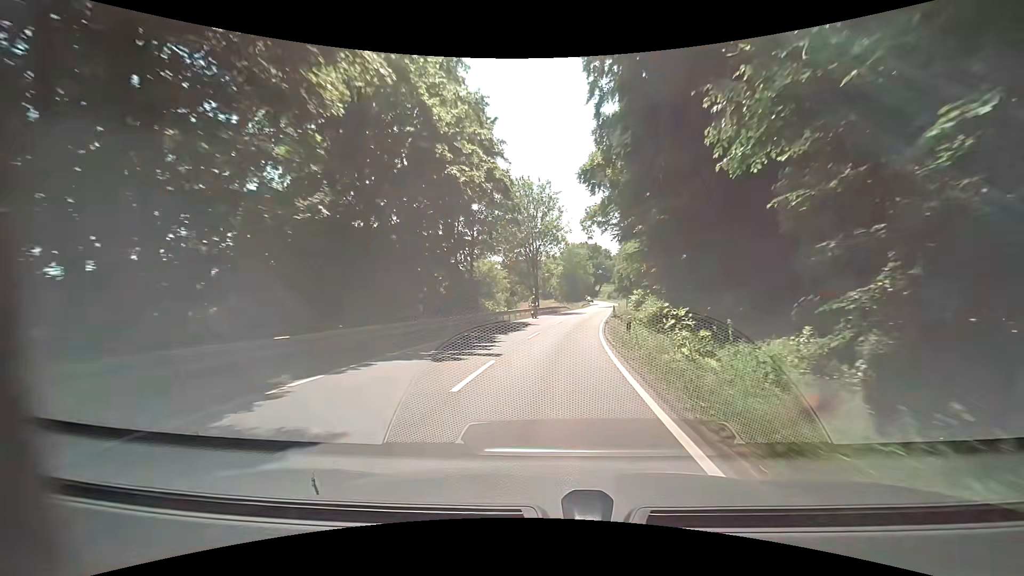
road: secondary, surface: asphalt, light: Day
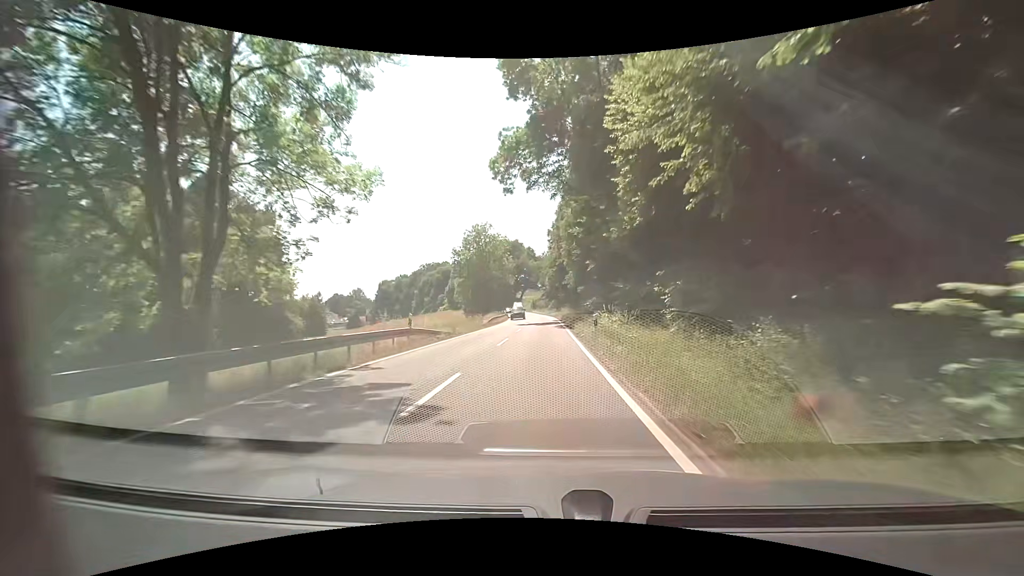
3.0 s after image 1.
(+4.5, +49.1) m; +9°
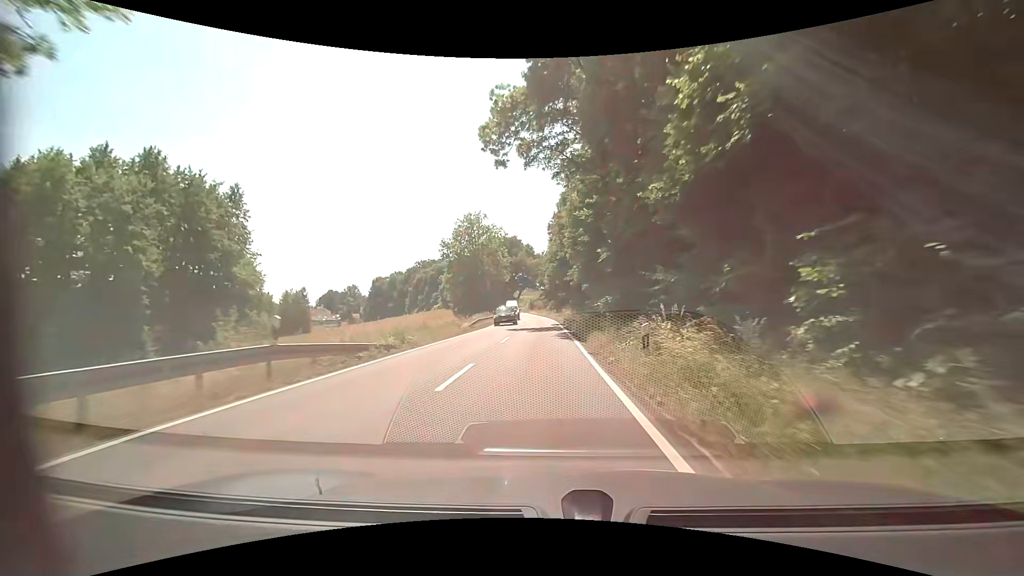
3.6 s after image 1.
(0.0, +10.0) m; 0°
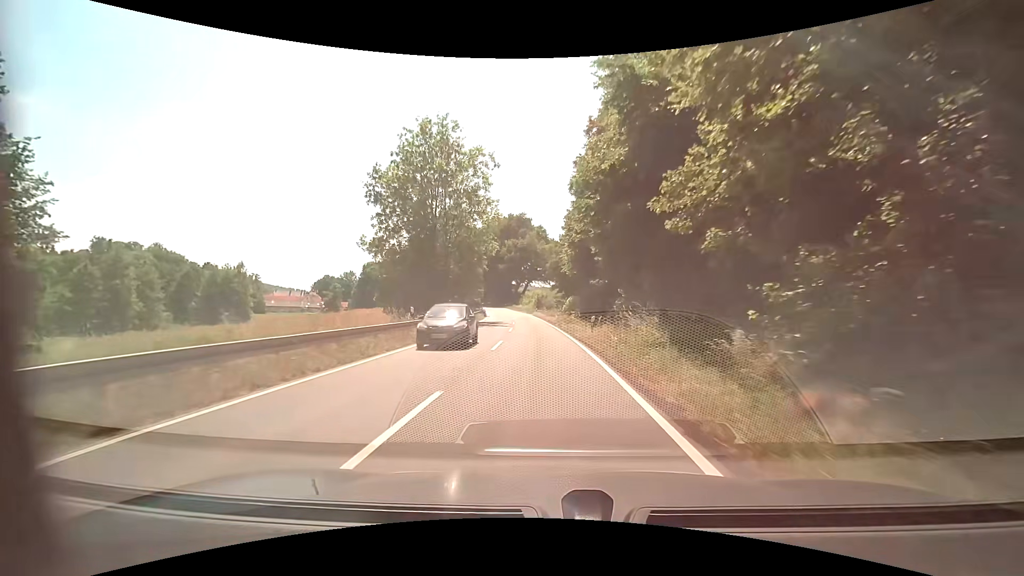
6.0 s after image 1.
(-0.6, +40.4) m; -2°
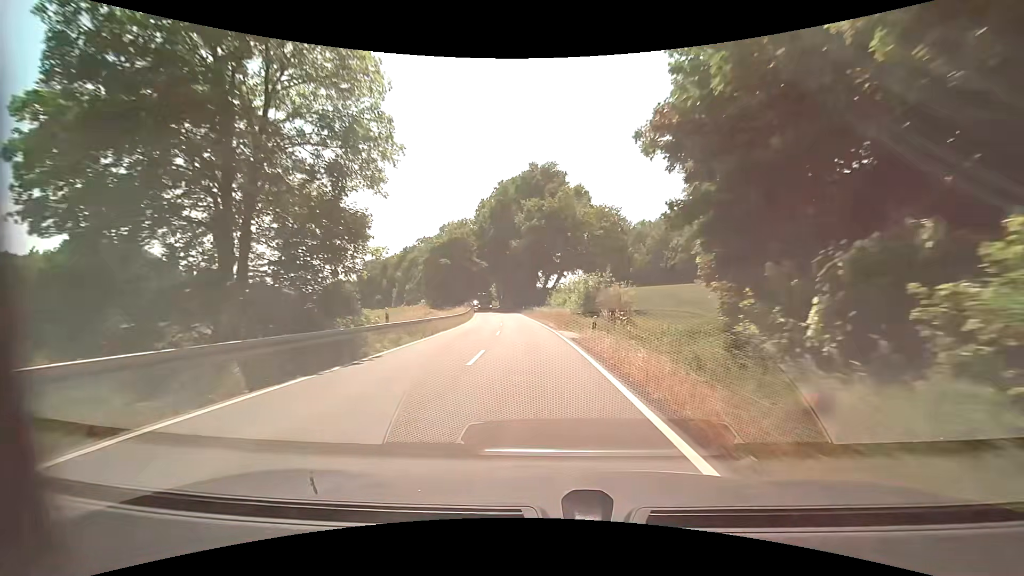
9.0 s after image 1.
(-1.3, +52.1) m; -3°
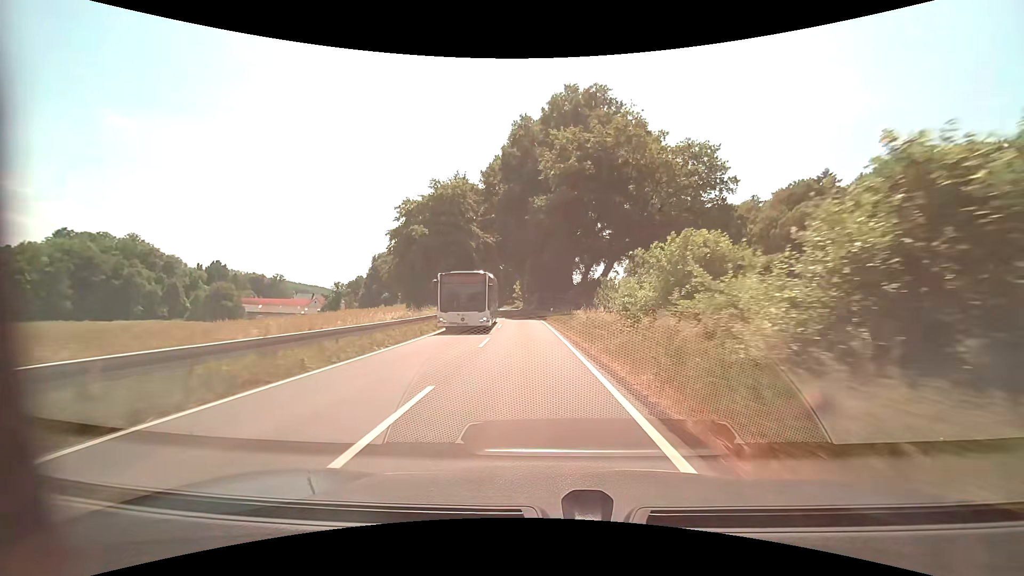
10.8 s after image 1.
(-1.2, +31.3) m; -4°
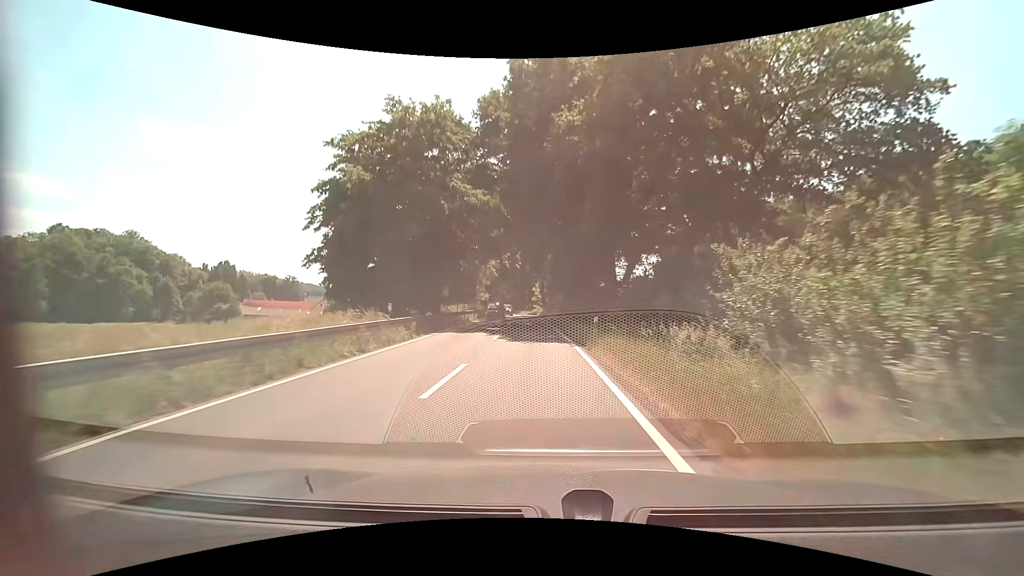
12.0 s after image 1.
(-0.4, +20.9) m; -2°
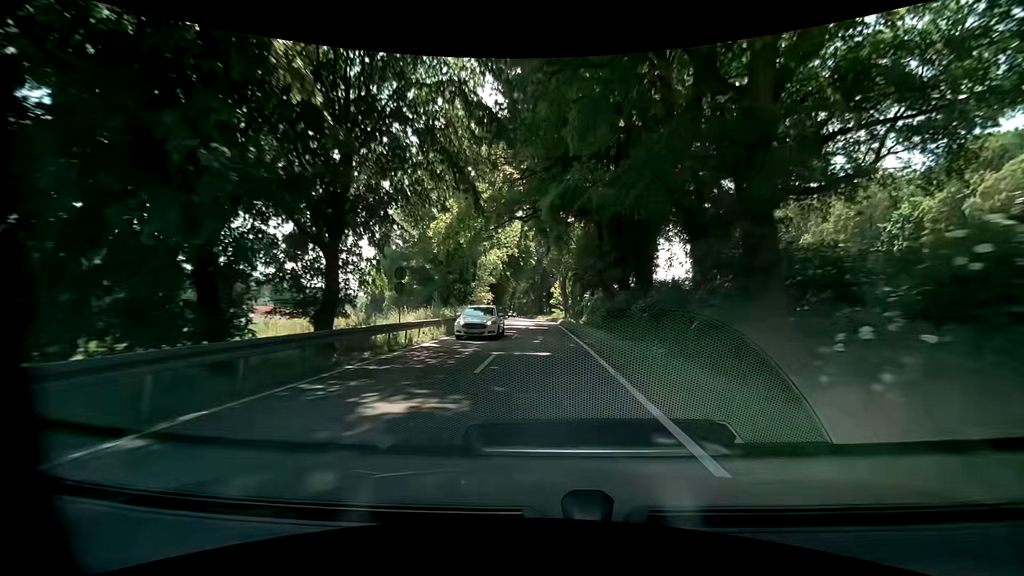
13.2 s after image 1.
(-0.5, +21.2) m; -2°
(0, +10) (0, +20) (0, +30) (0, +40) (0, +50) (0, +60) (-1, +70) (-1, +80) (-1, +90) (-2, +100) m
